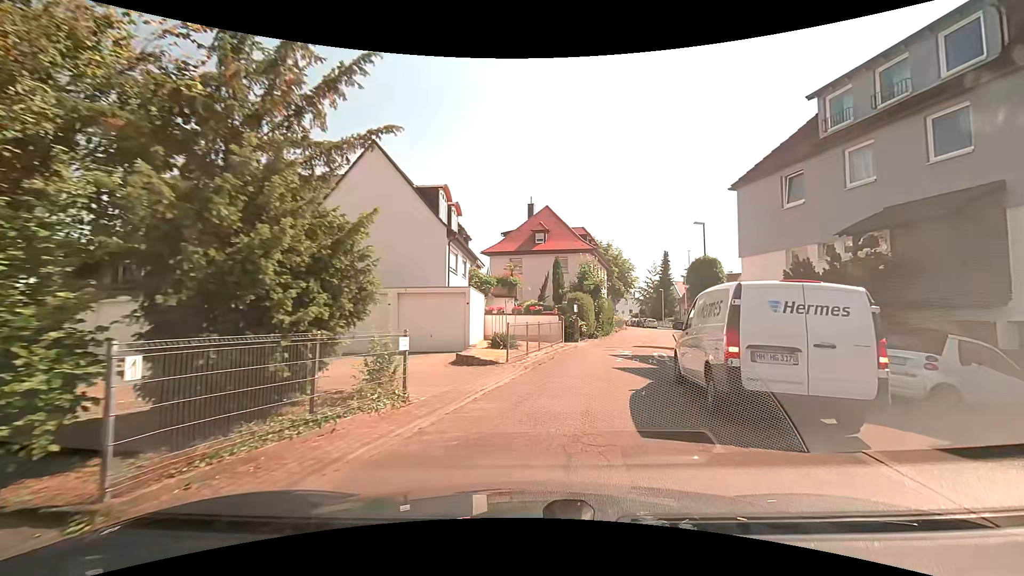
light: Day
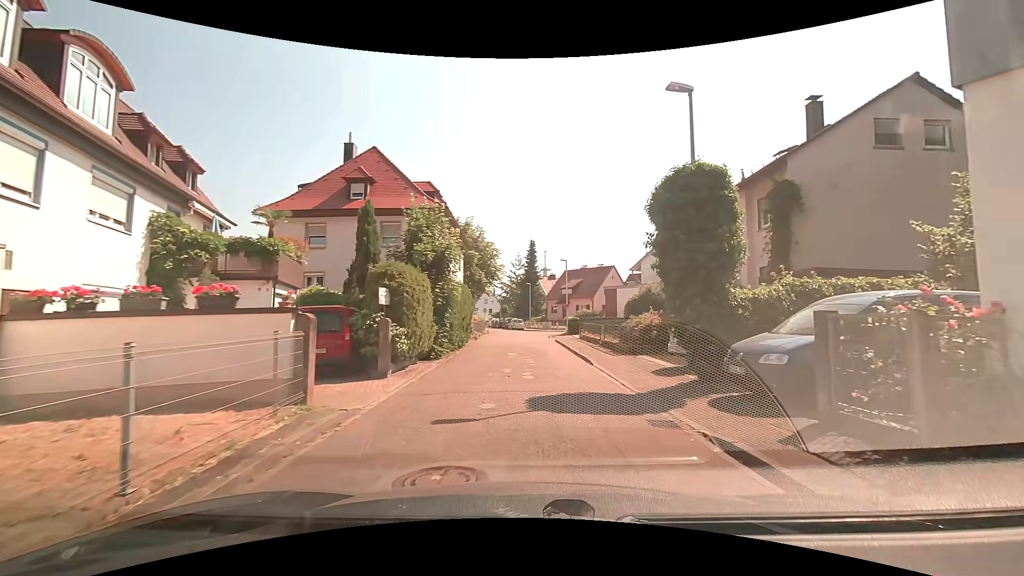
(+2.4, +17.0) m; +17°
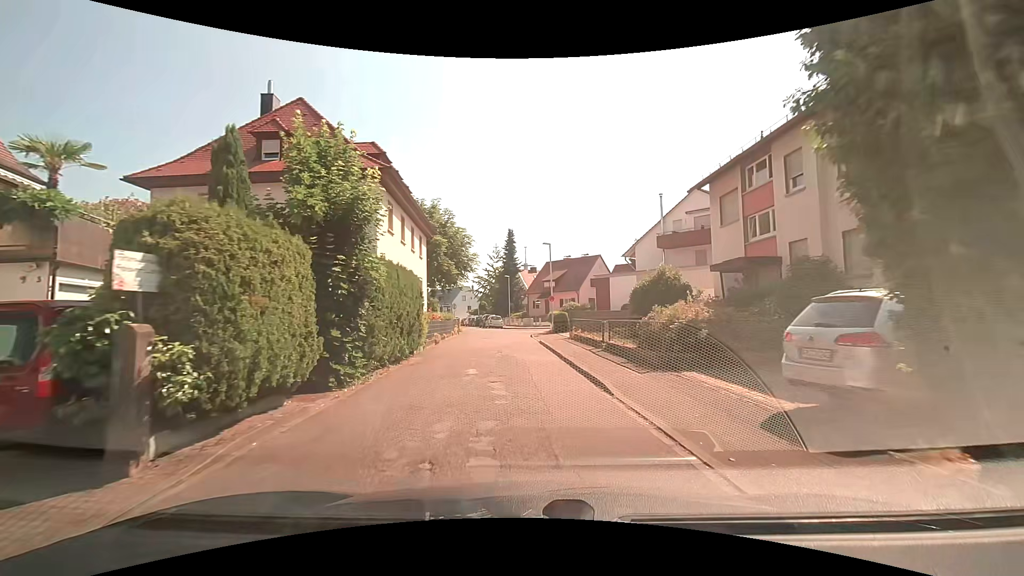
(+0.2, +7.2) m; +1°
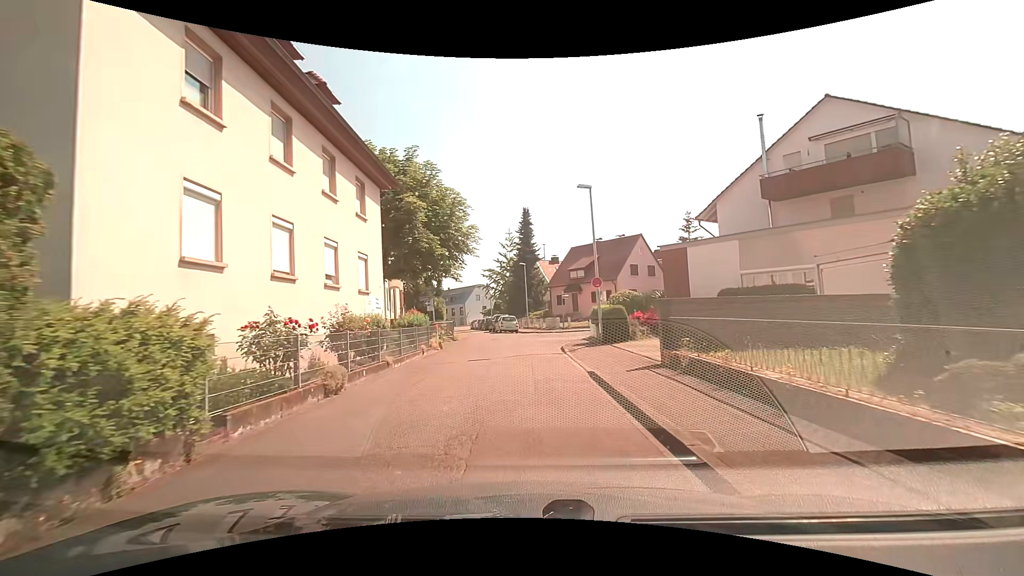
(-0.1, +15.0) m; -1°
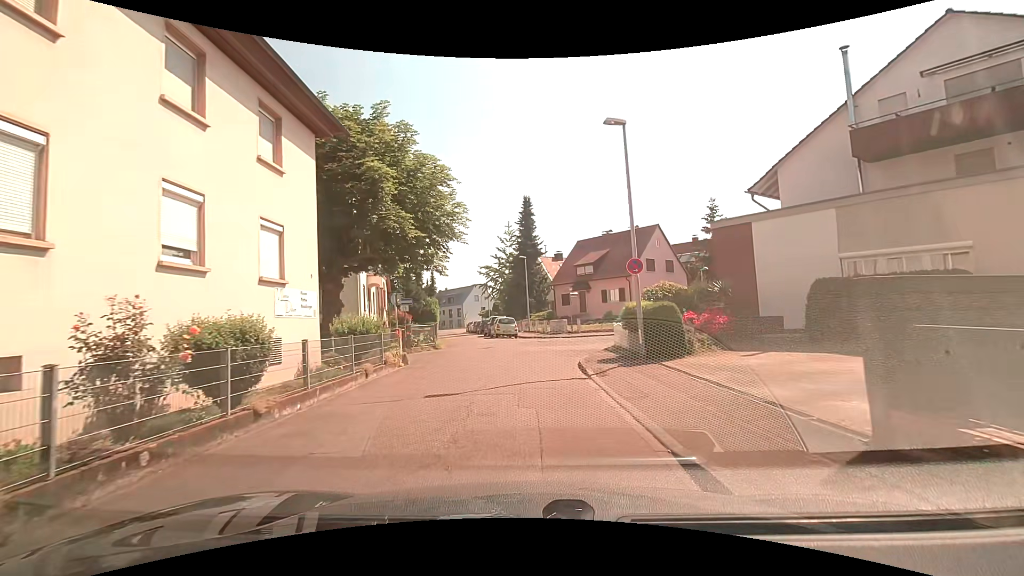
(-0.1, +6.7) m; 0°
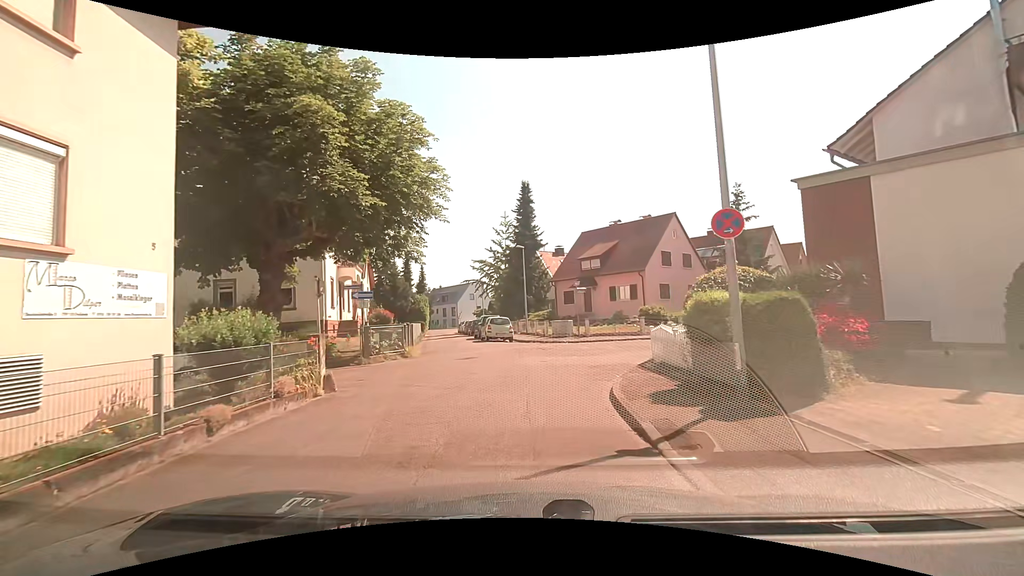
(-0.1, +5.9) m; -2°
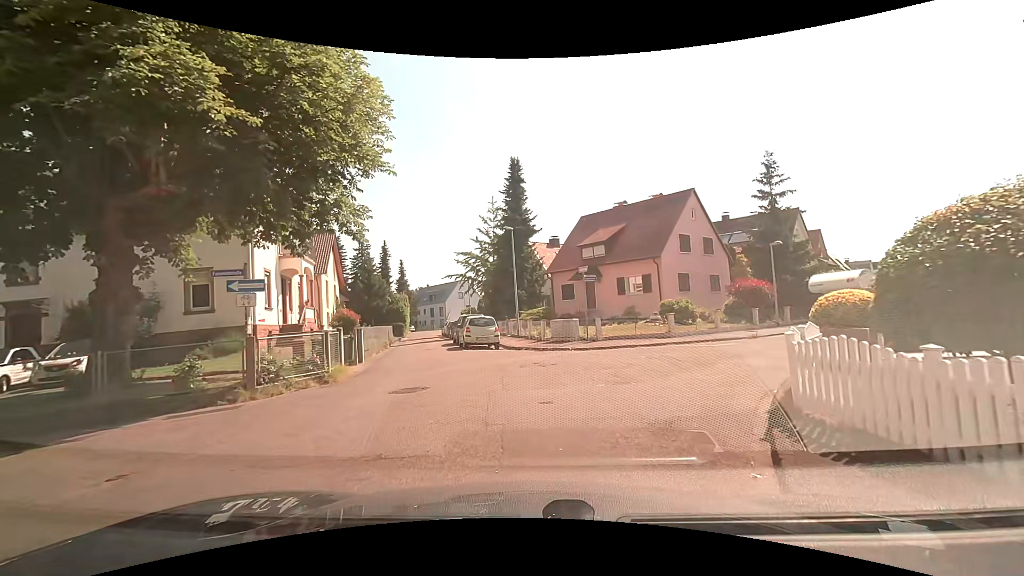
(+0.1, +7.0) m; -1°
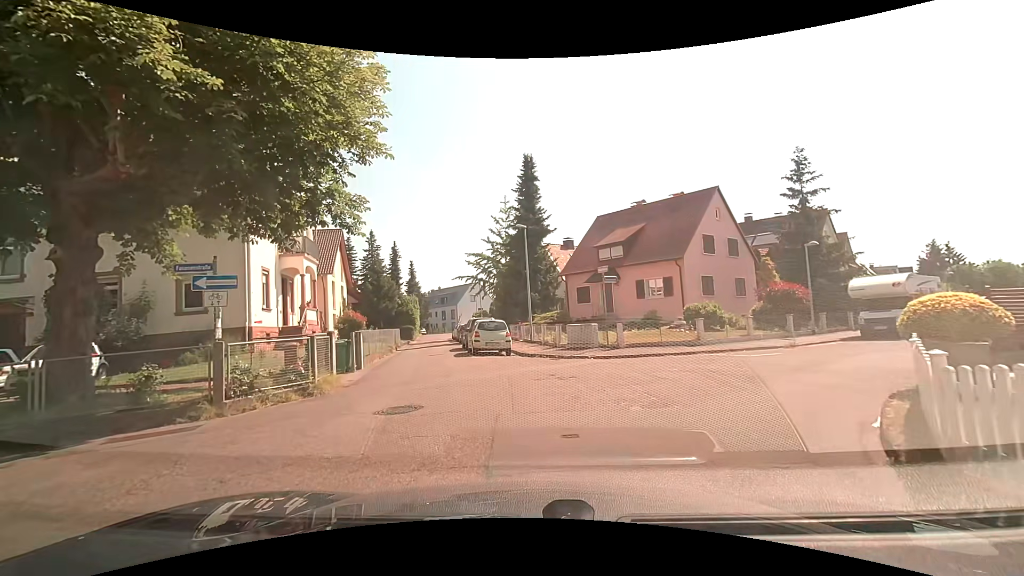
(0.0, +1.7) m; -2°
